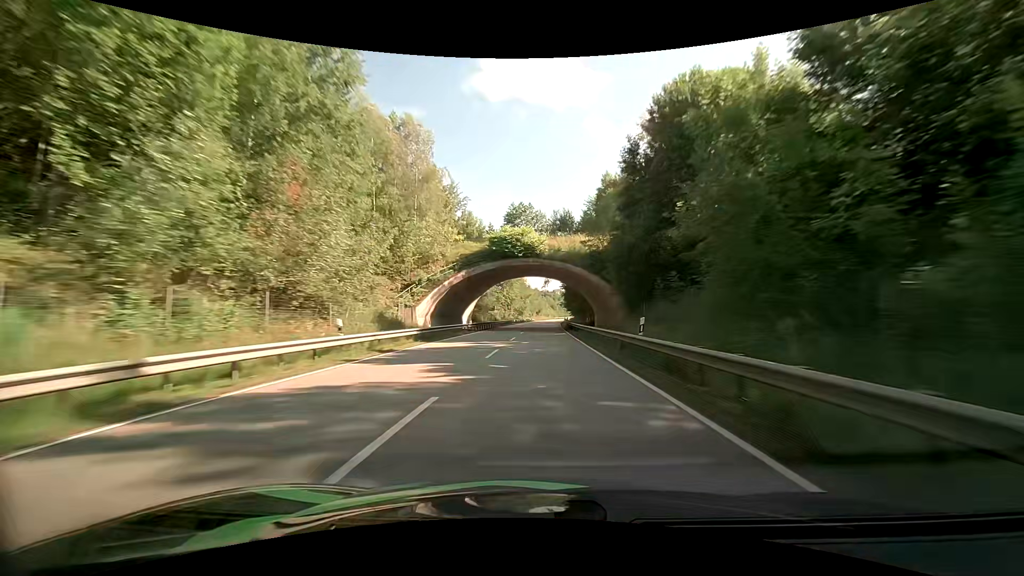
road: primary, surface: asphalt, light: Day
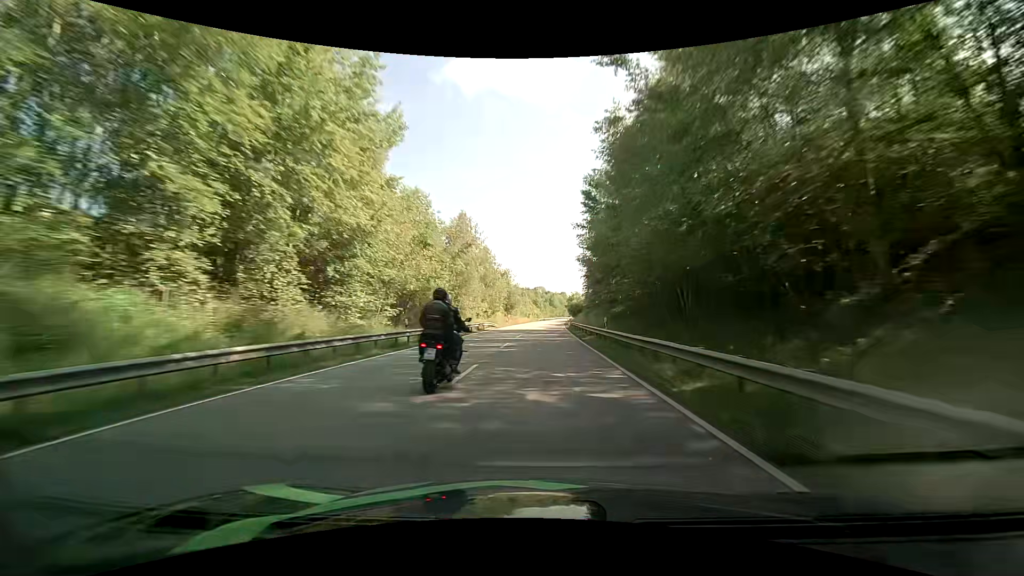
(+2.6, +90.5) m; +3°
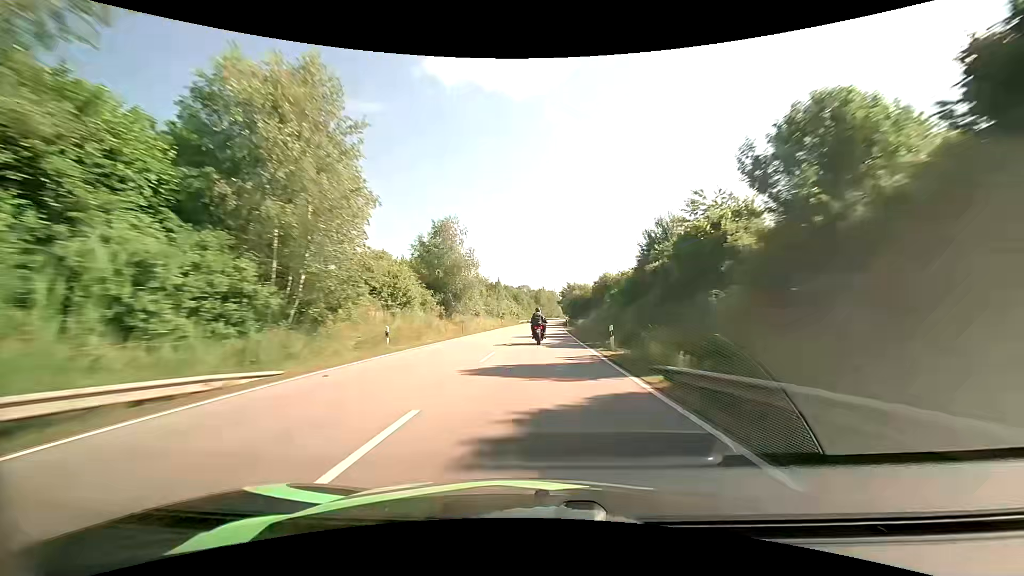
(+1.0, +54.6) m; +2°
(0, +10) (0, +20) (0, +30) (0, +40) (0, +50) (0, +60) (+1, +70) (+1, +80) (+1, +90) (+2, +100) m
